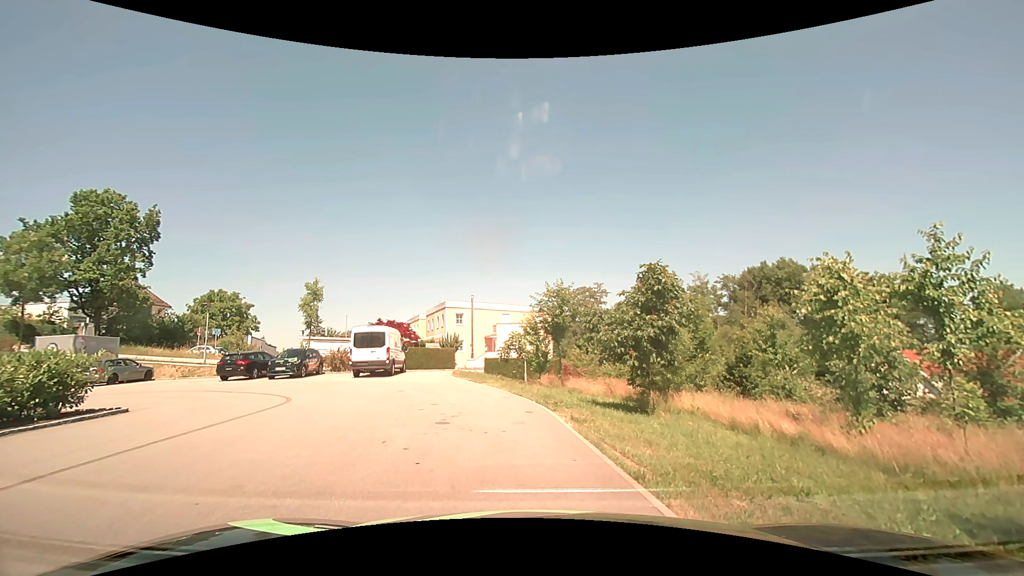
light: Day
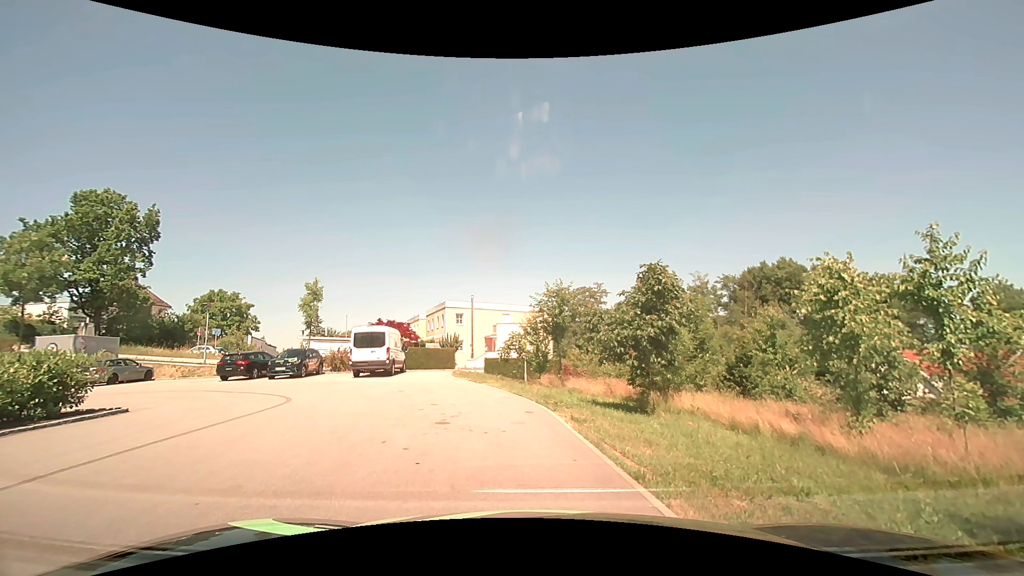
(0.0, 0.0) m; 0°
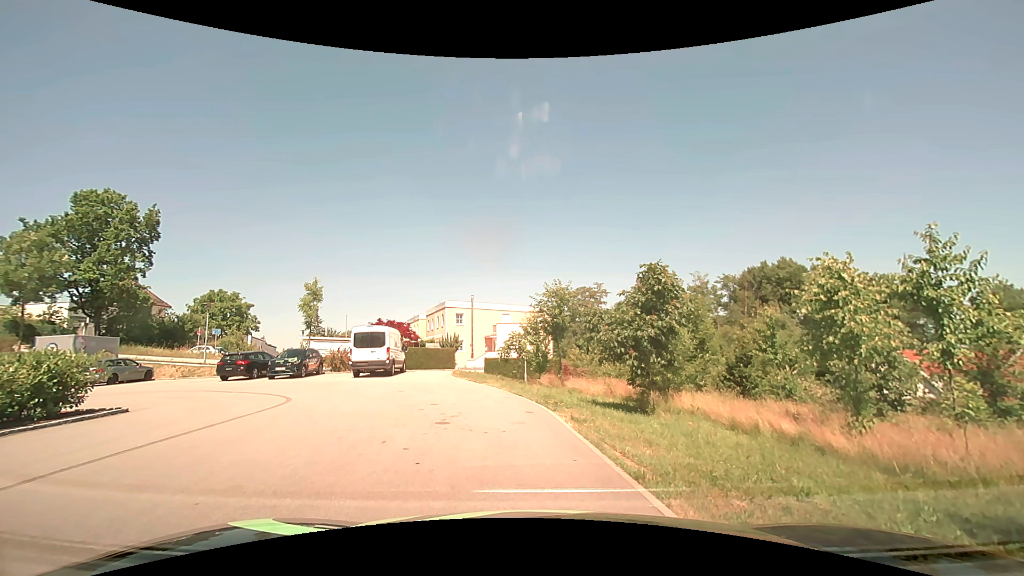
(0.0, 0.0) m; 0°
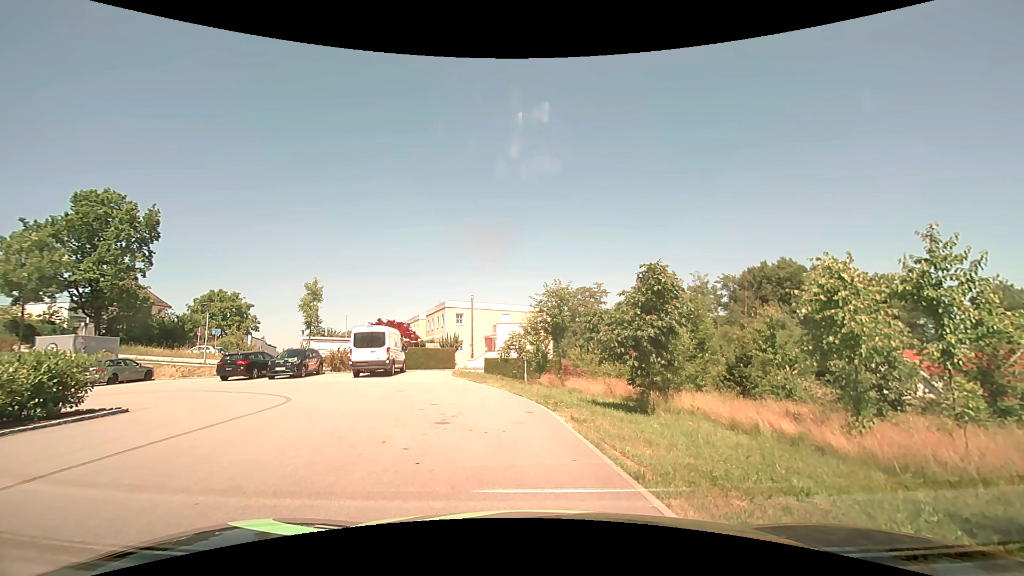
(0.0, 0.0) m; 0°
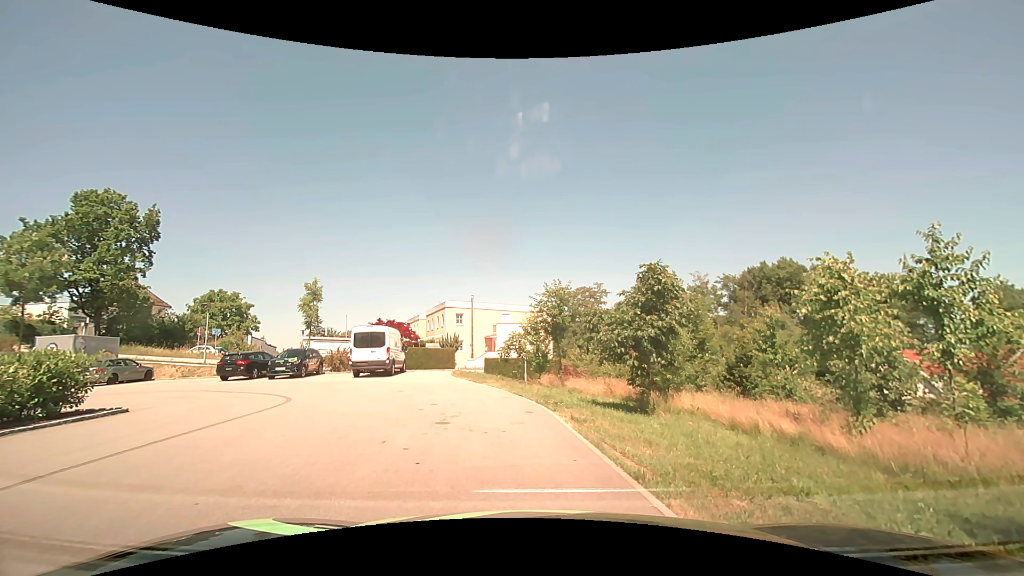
(0.0, 0.0) m; 0°
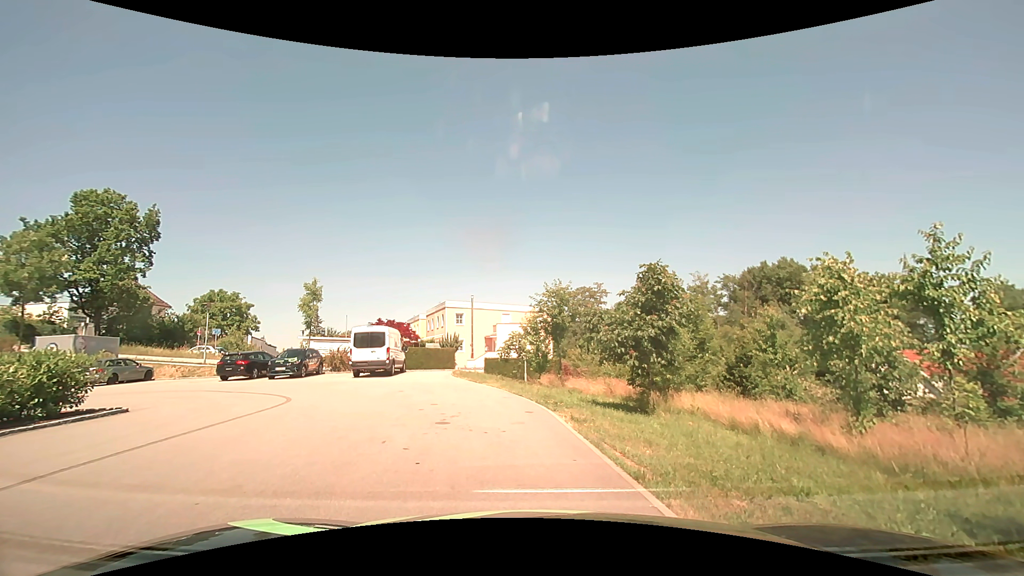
(0.0, 0.0) m; 0°
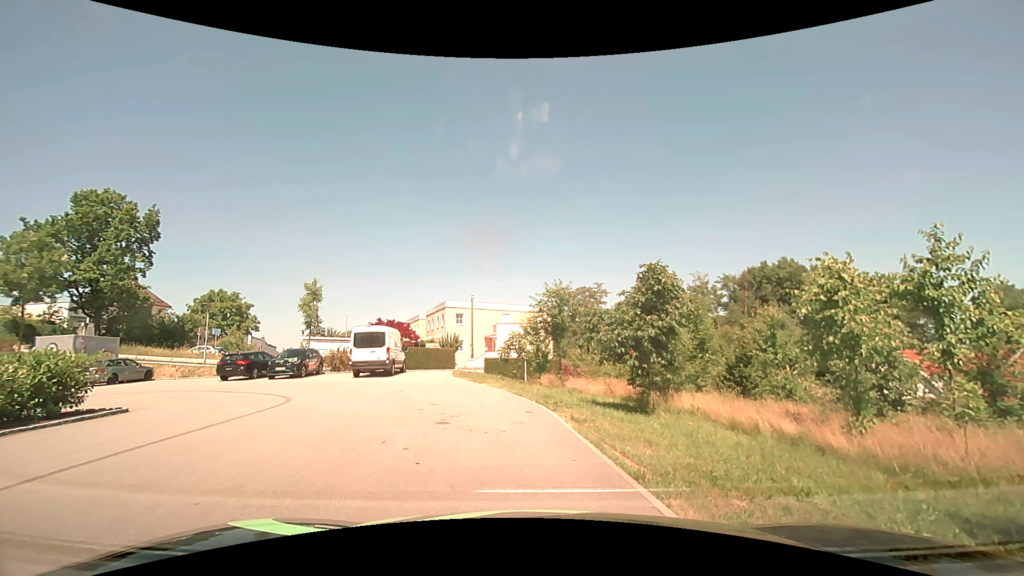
(0.0, 0.0) m; 0°
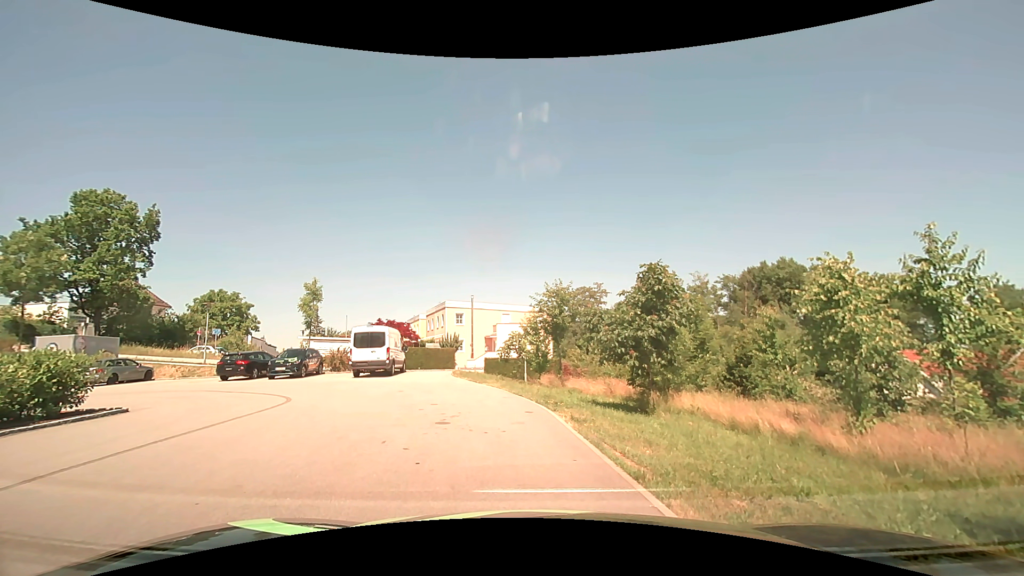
(0.0, 0.0) m; 0°
